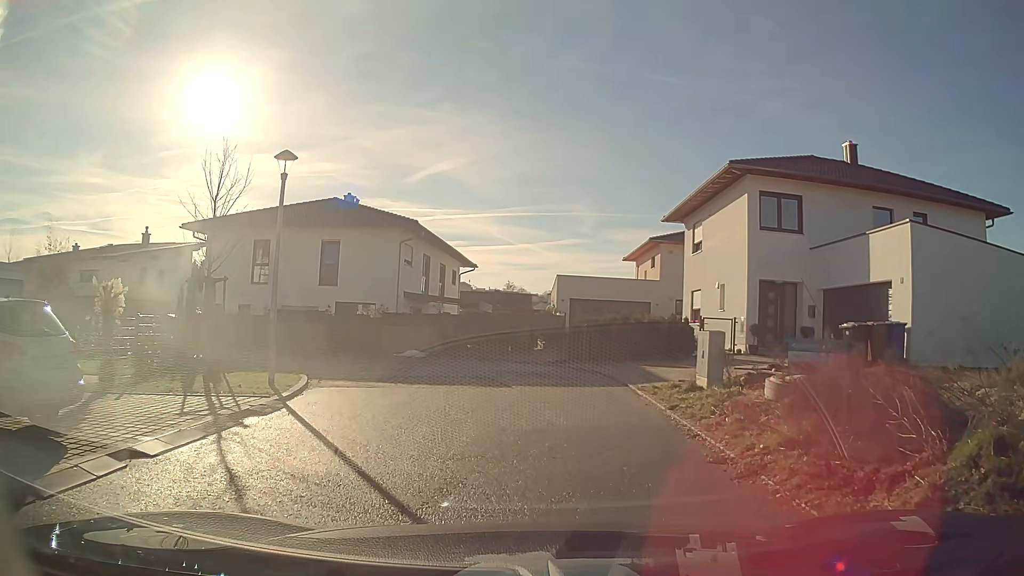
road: residential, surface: asphalt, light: Day
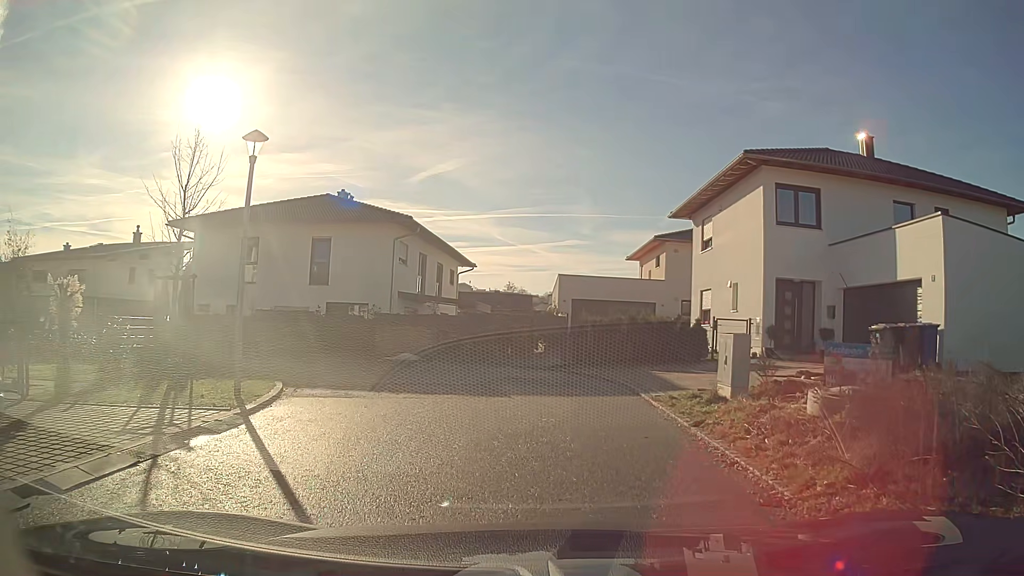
(0.0, +1.5) m; 0°
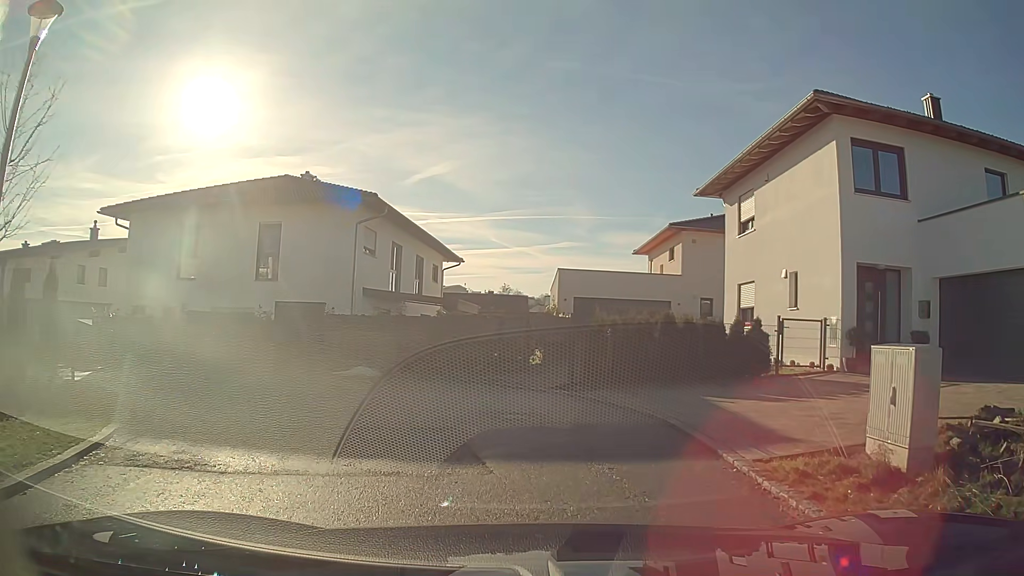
(0.0, +5.6) m; 0°
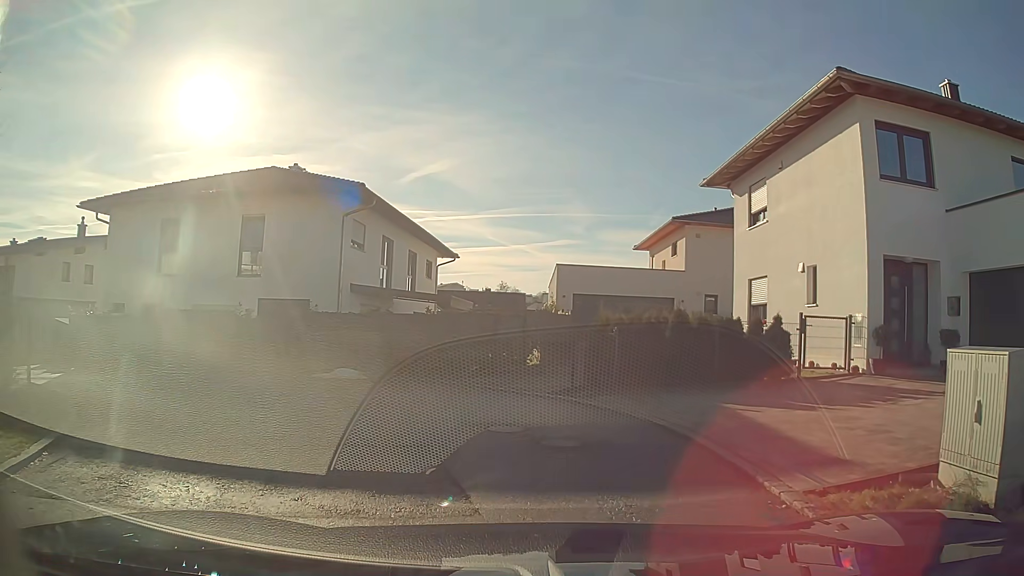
(0.0, +1.4) m; 0°
(-1, +10) (-9, +16) (-19, +17) (-29, +17) (-39, +18) (-49, +18) (-59, +19) (-69, +19) (-79, +20) (-89, +20) m
